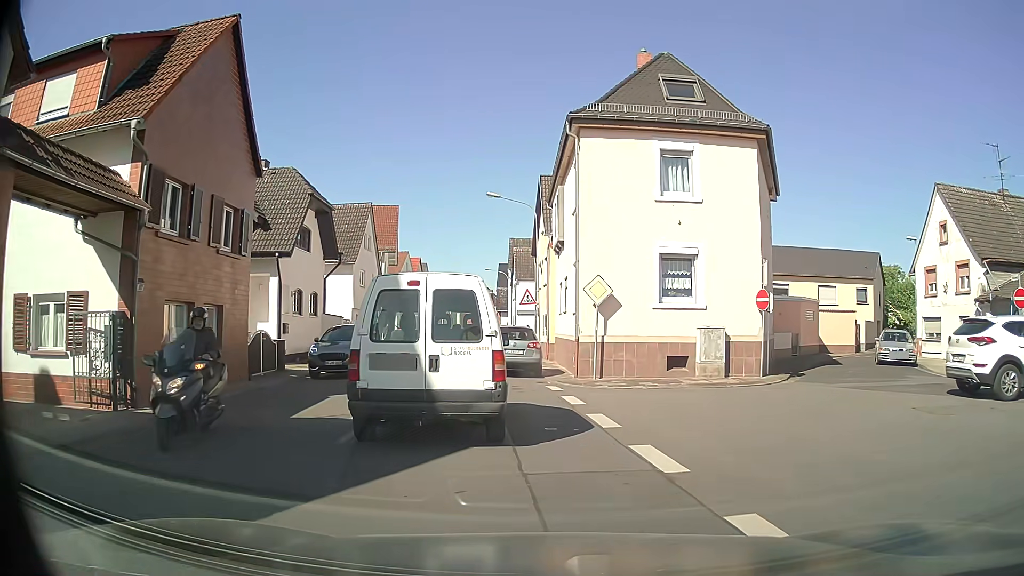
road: tertiary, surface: asphalt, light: Day
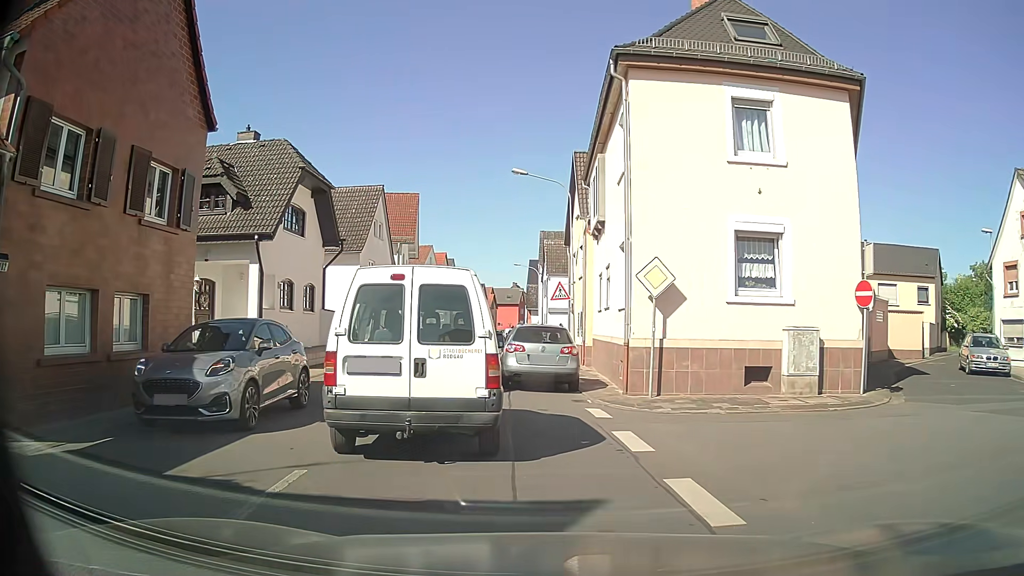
(-0.1, +4.5) m; -3°
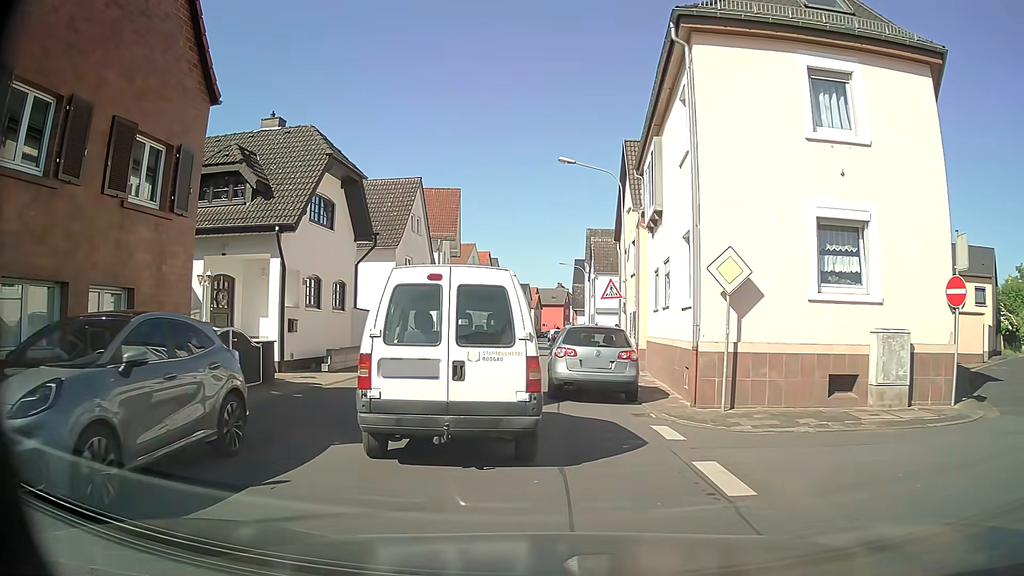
(-0.1, +2.0) m; -5°
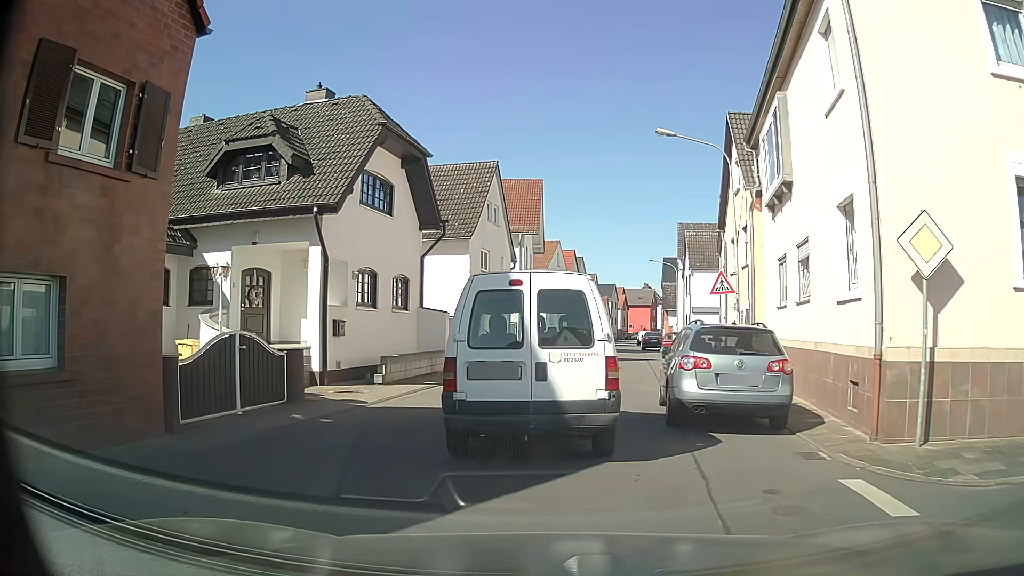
(-0.2, +3.8) m; -7°
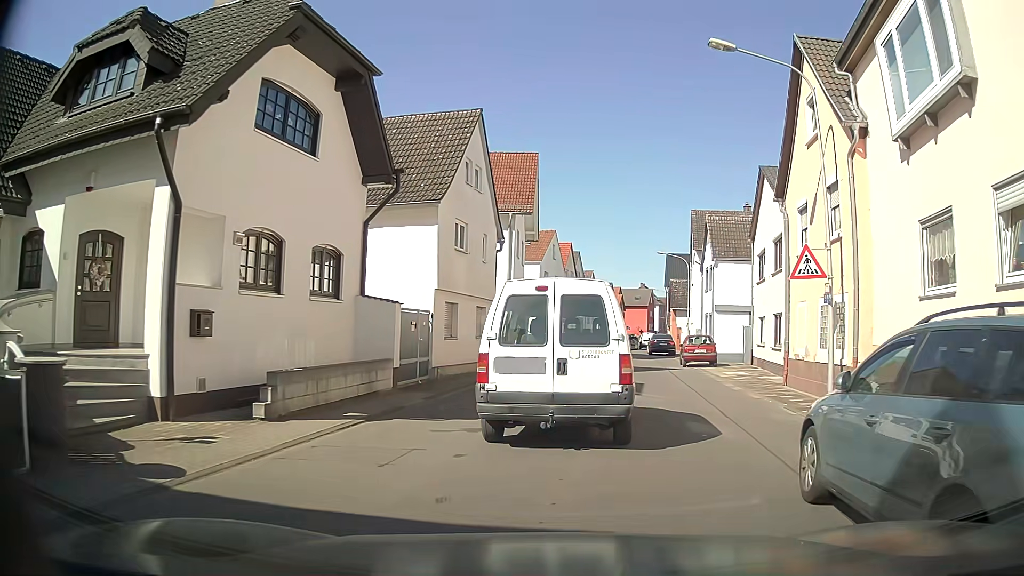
(0.0, +7.4) m; +2°
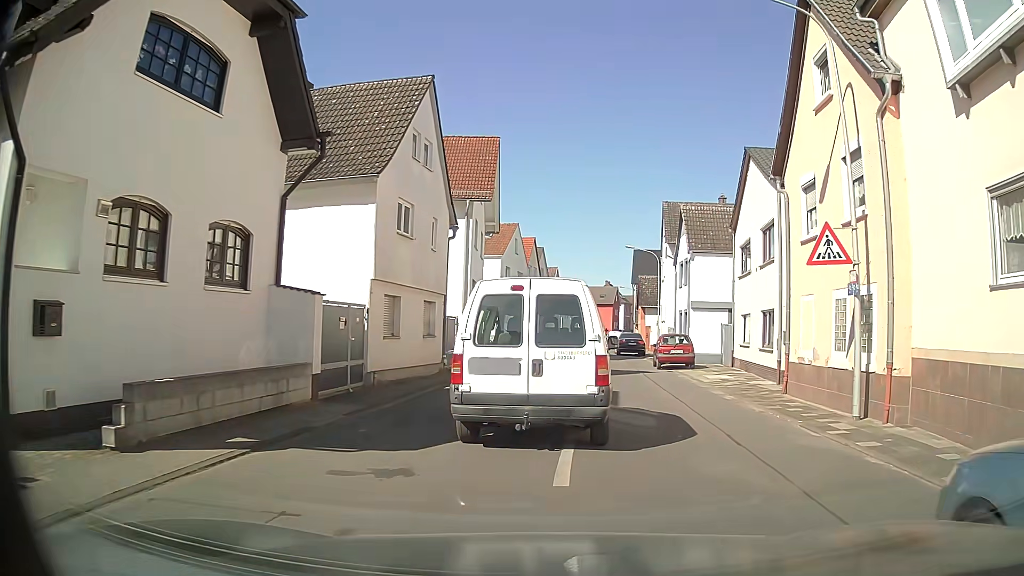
(+0.1, +3.0) m; +2°
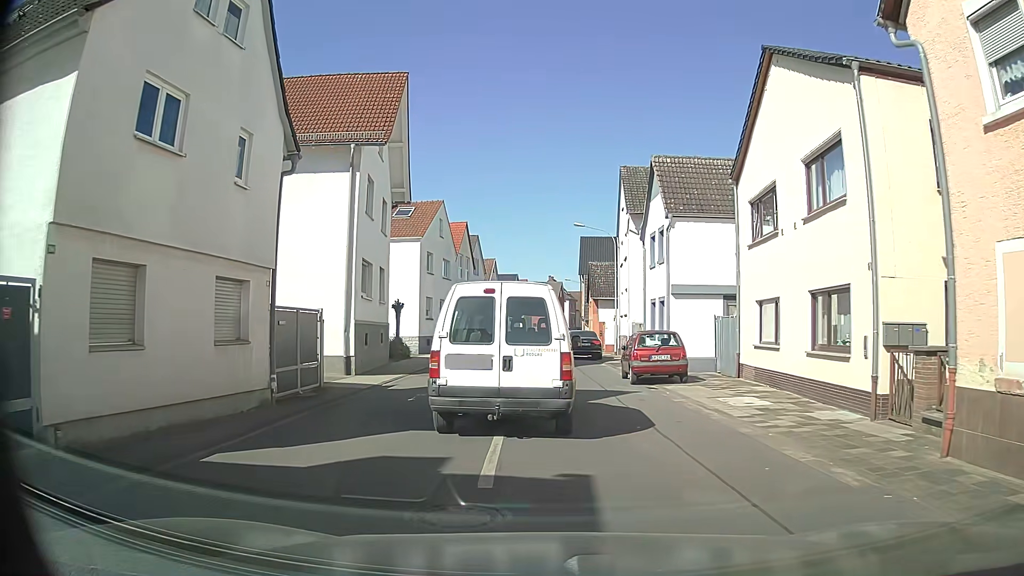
(+0.9, +9.4) m; +6°
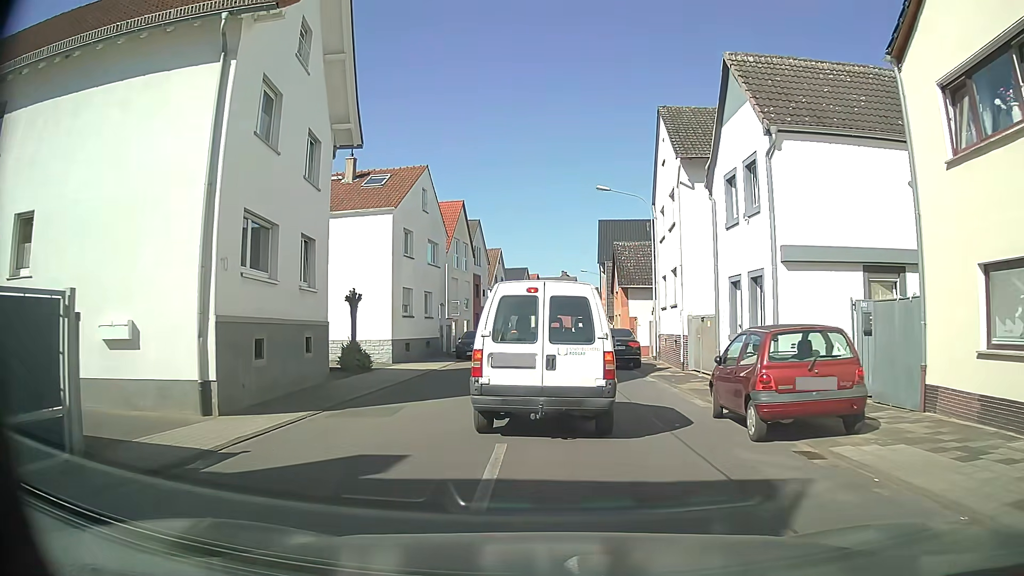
(0.0, +10.0) m; 0°
